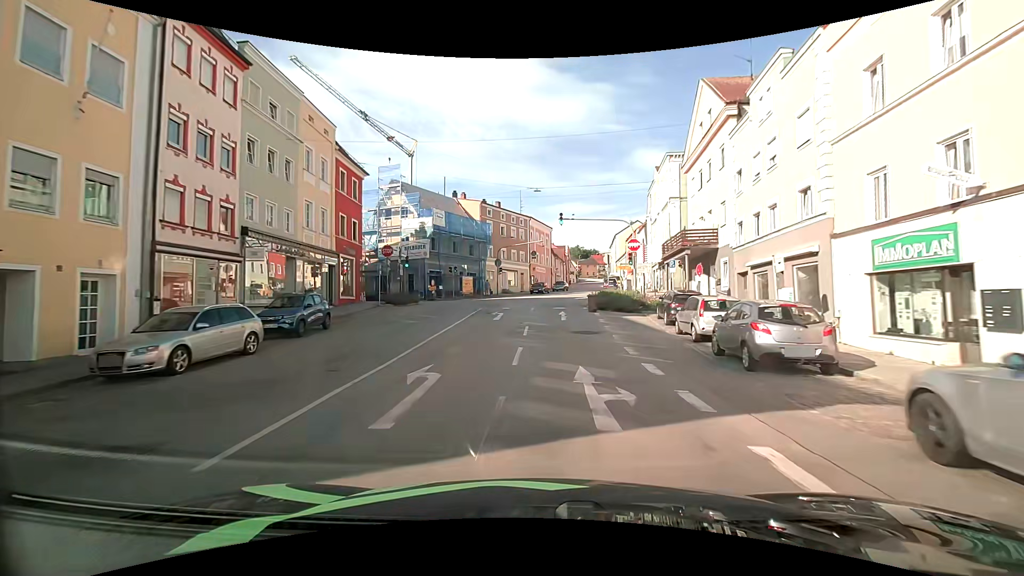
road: tertiary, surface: asphalt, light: Day
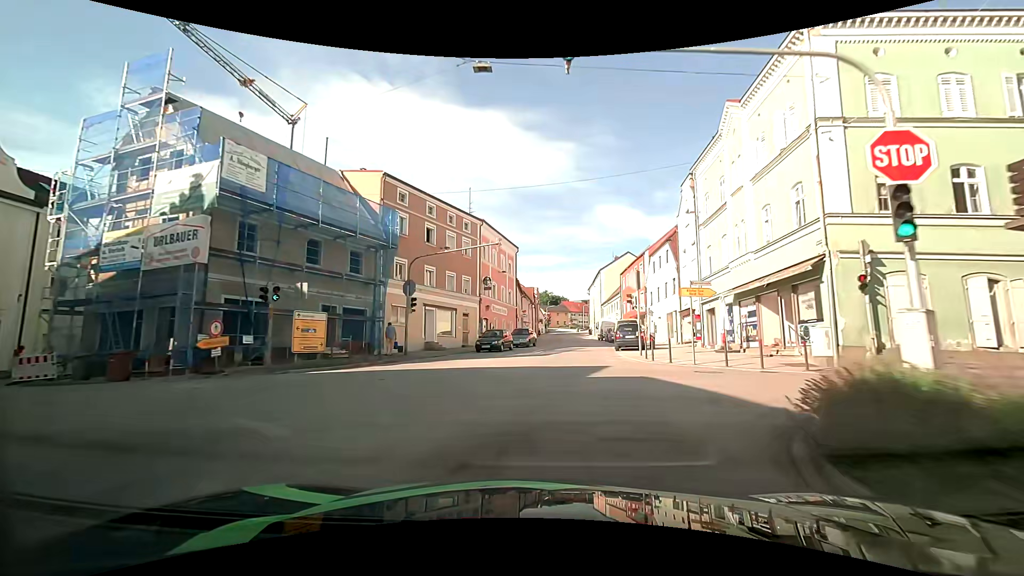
(+1.1, +27.8) m; +5°
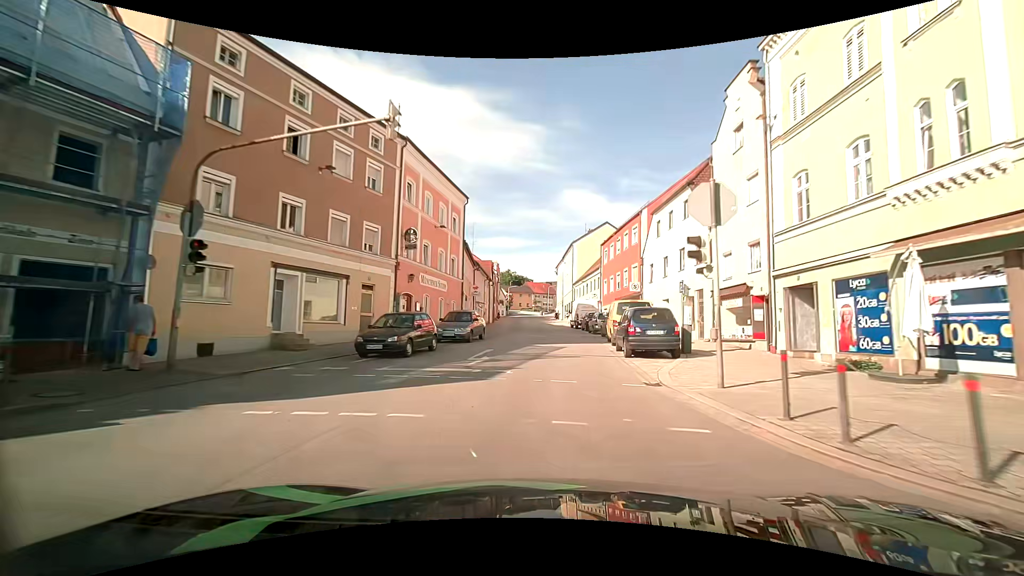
(+0.6, +14.5) m; +6°
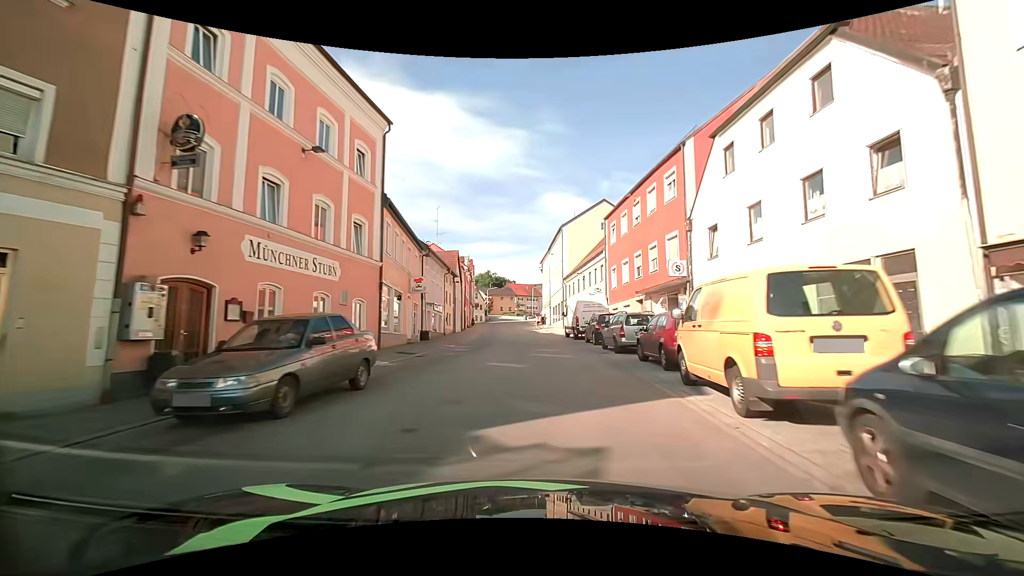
(+0.1, +15.2) m; 0°
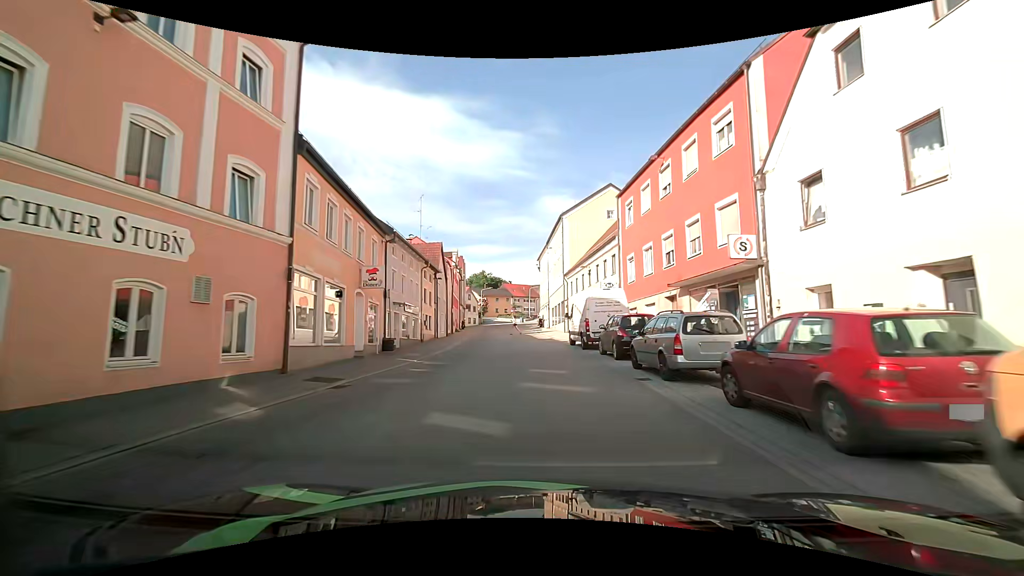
(+0.1, +7.1) m; +1°
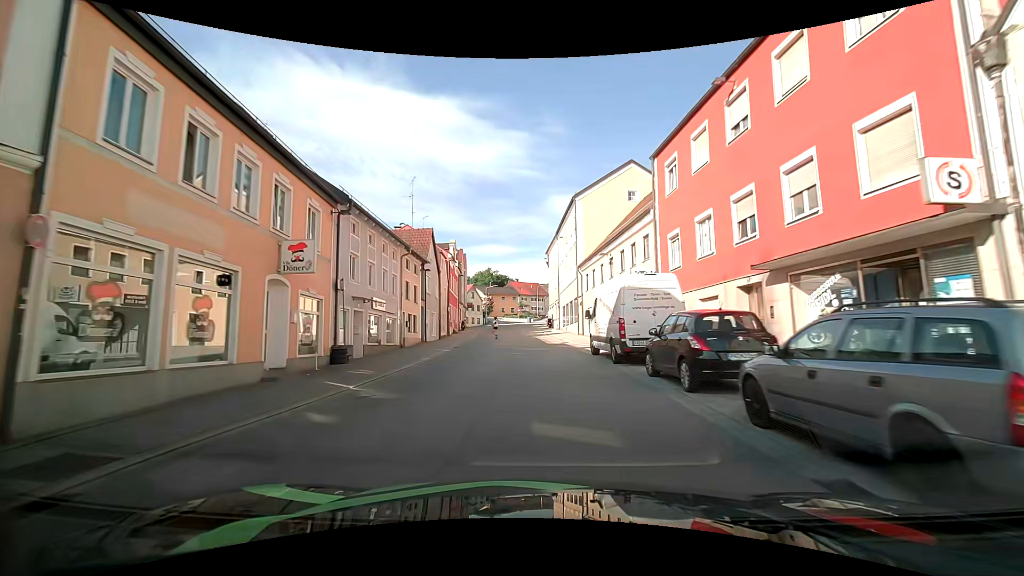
(-0.1, +7.0) m; -1°
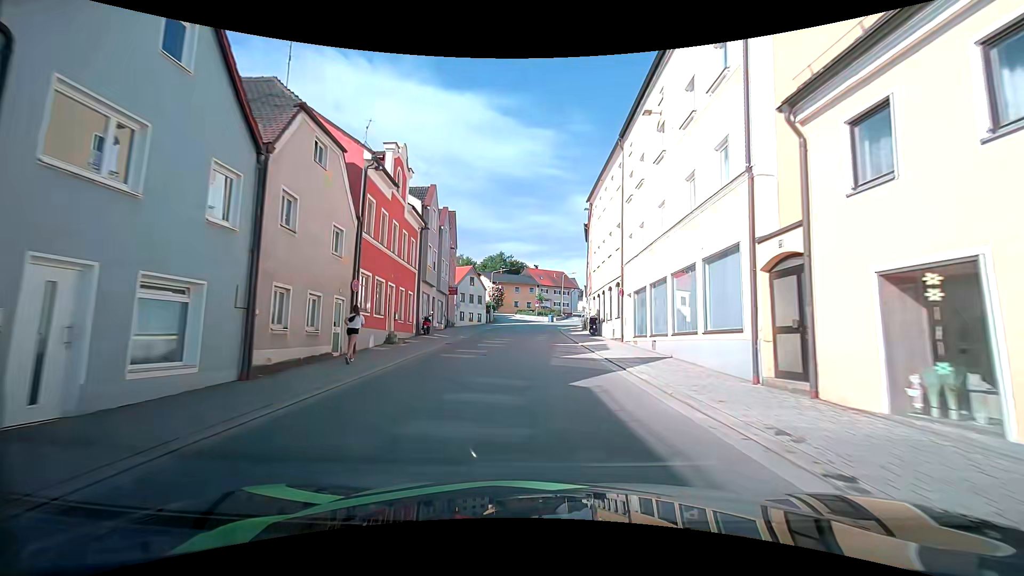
(-0.9, +28.4) m; -3°
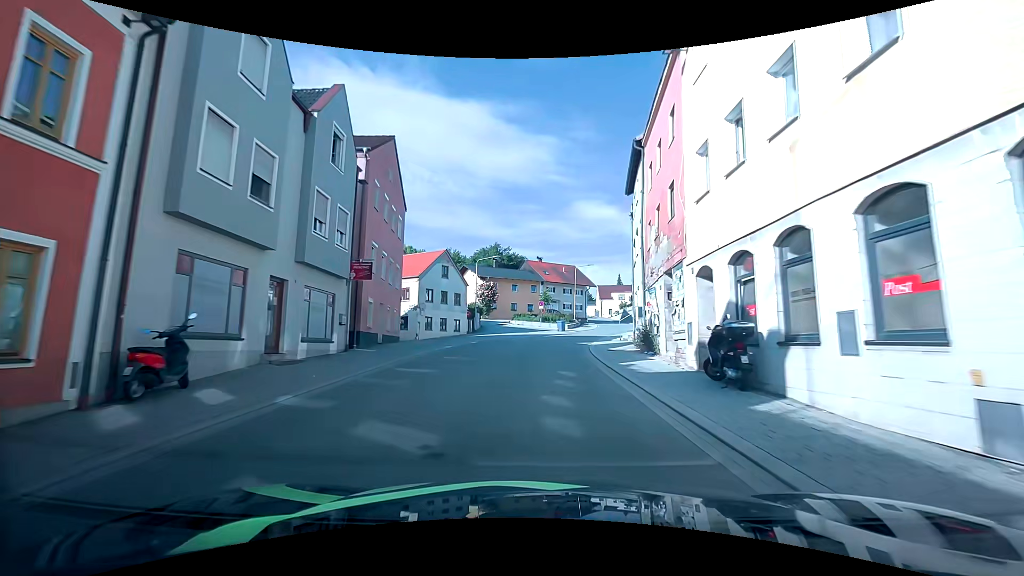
(+0.2, +21.9) m; 0°
(0, +10) (0, +20) (+1, +30) (+4, +40) (+7, +49) (+10, +59) (+11, +69) (+11, +79) (+10, +88) (+9, +98) m
